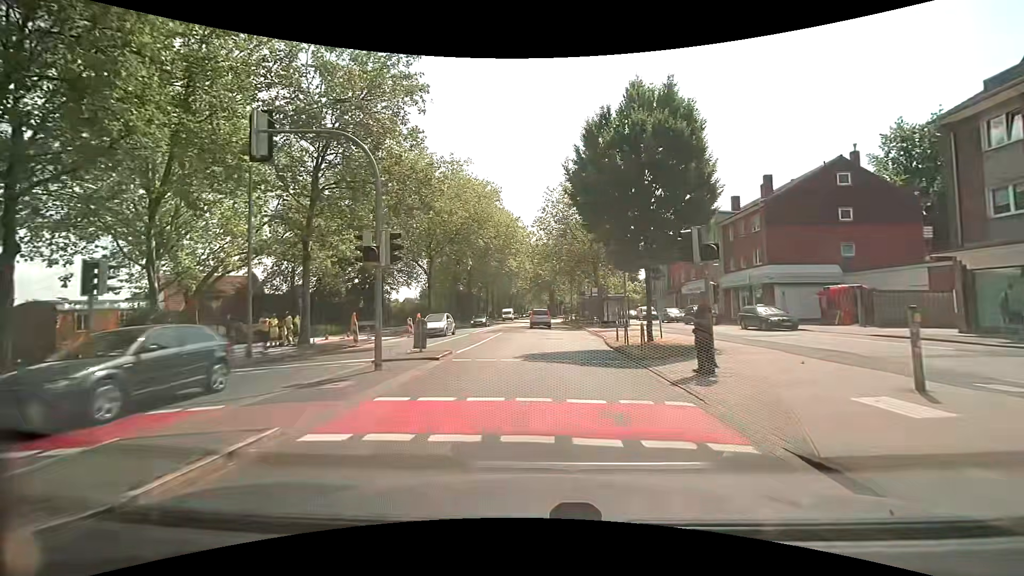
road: secondary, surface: asphalt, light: Day
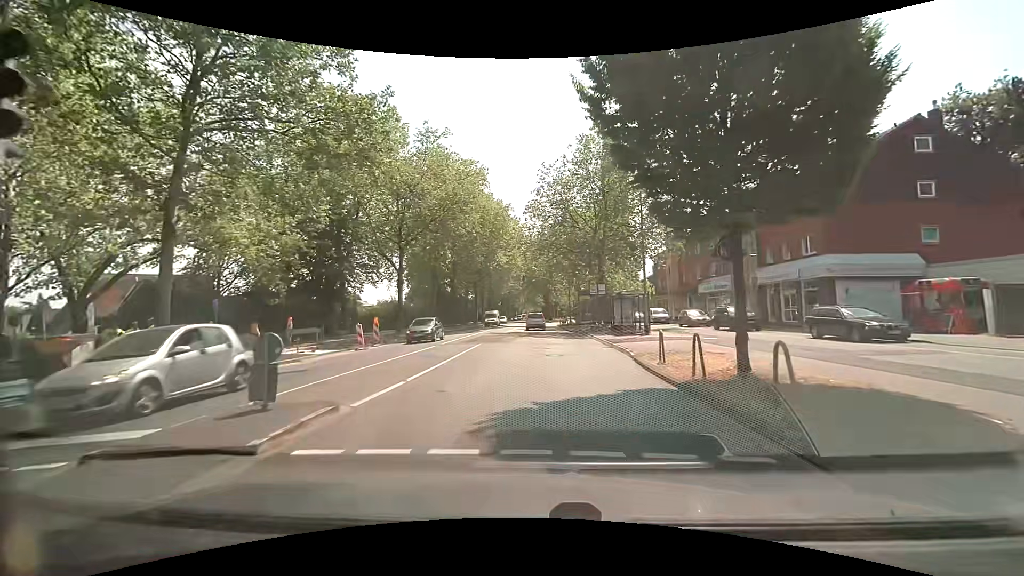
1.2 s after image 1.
(+0.2, +8.8) m; +2°
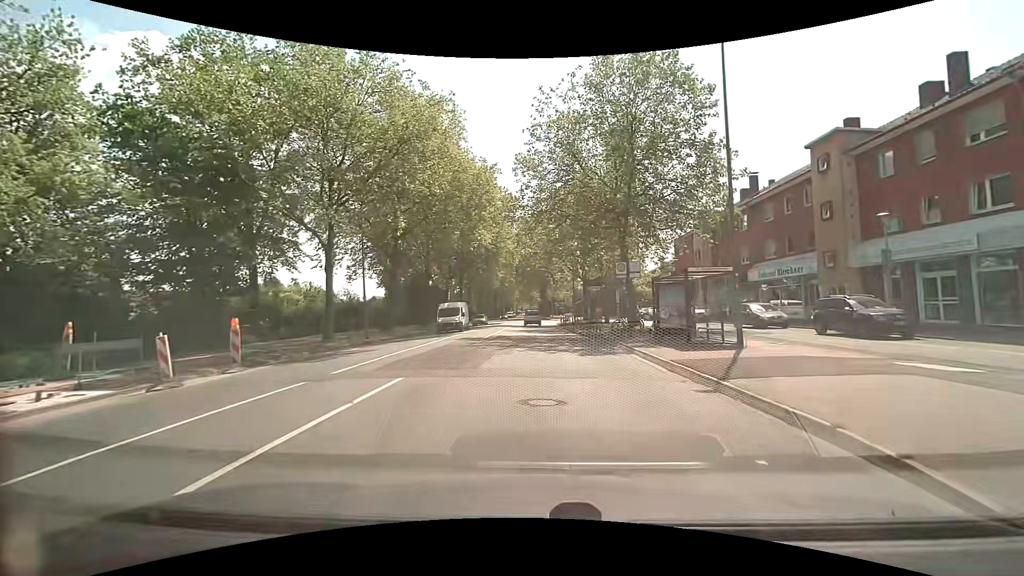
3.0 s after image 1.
(0.0, +13.4) m; 0°
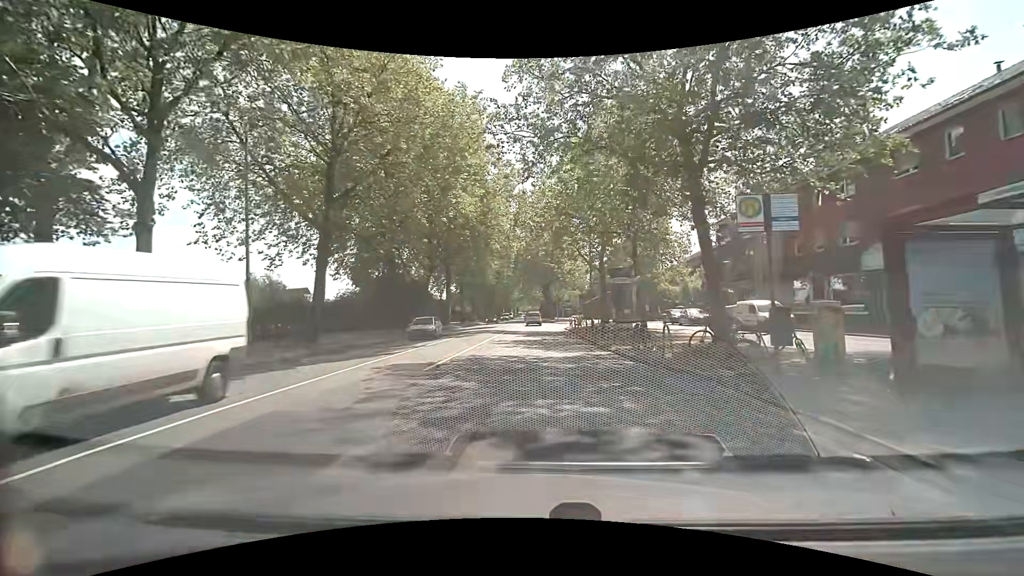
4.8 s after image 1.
(+0.1, +13.5) m; 0°
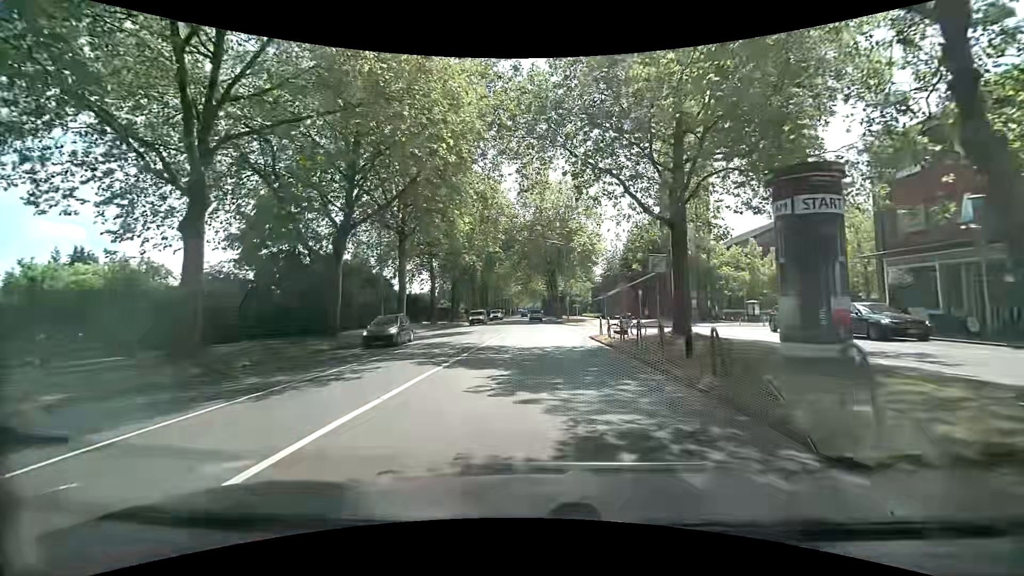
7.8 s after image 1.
(+0.3, +22.4) m; 0°
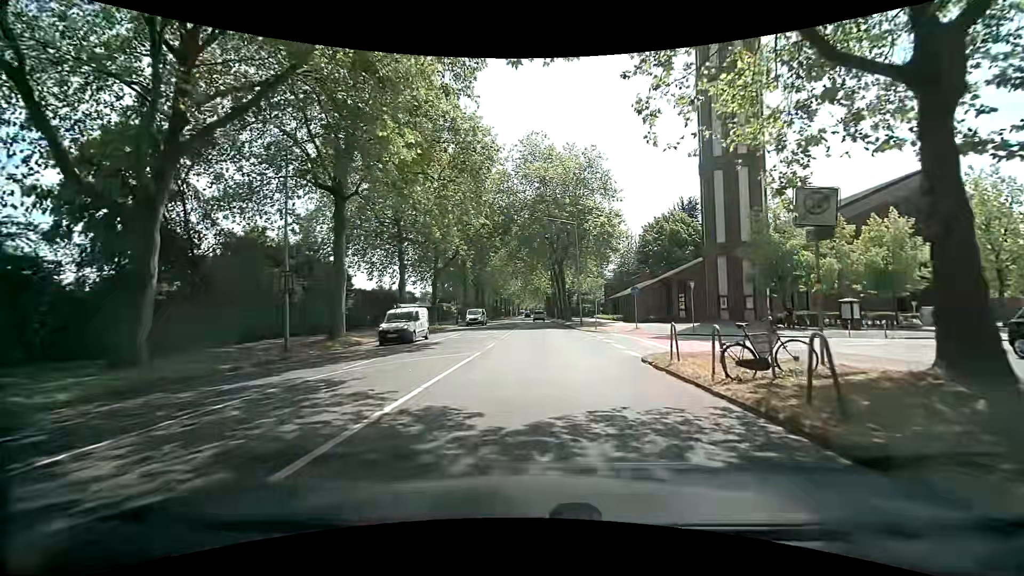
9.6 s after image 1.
(+0.2, +13.6) m; 0°
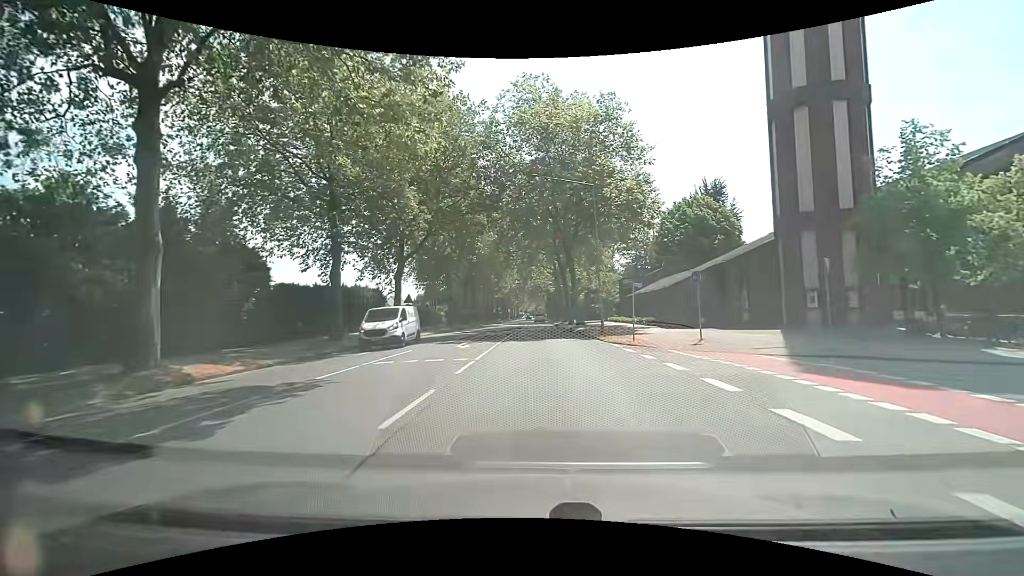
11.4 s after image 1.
(+0.2, +13.6) m; +1°
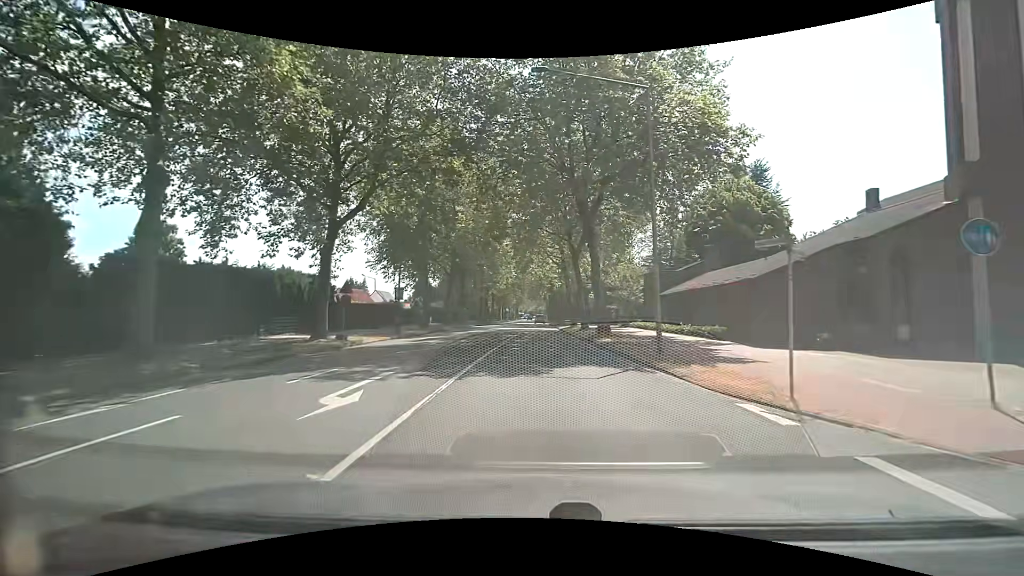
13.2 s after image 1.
(0.0, +13.4) m; 0°
(0, +10) (0, +20) (0, +30) (-1, +40) (-2, +50) (-3, +60) (-3, +70) (-3, +80) (-3, +90) (-3, +100) m
